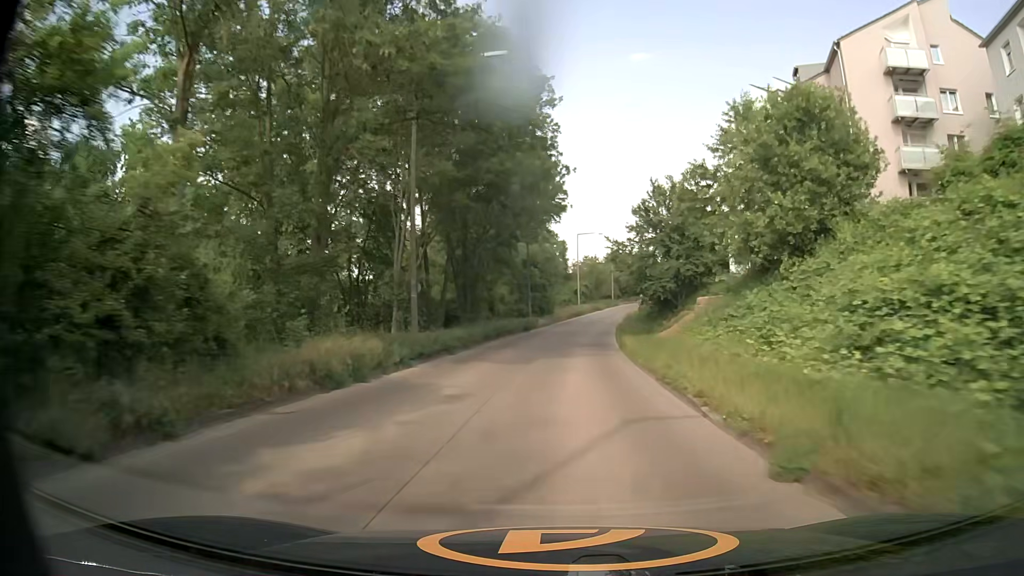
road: tertiary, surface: concrete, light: Day
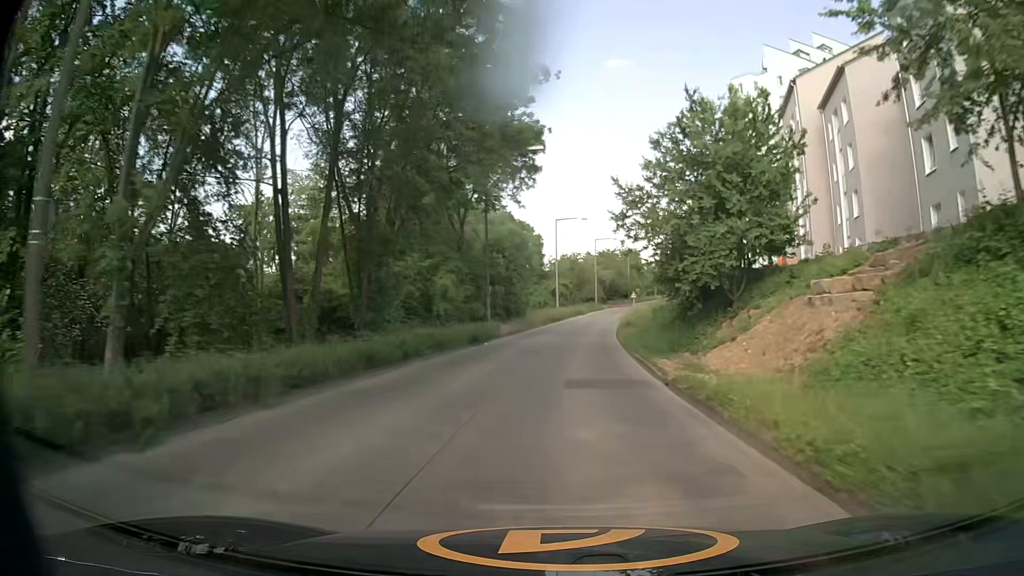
(+0.3, +19.0) m; +2°
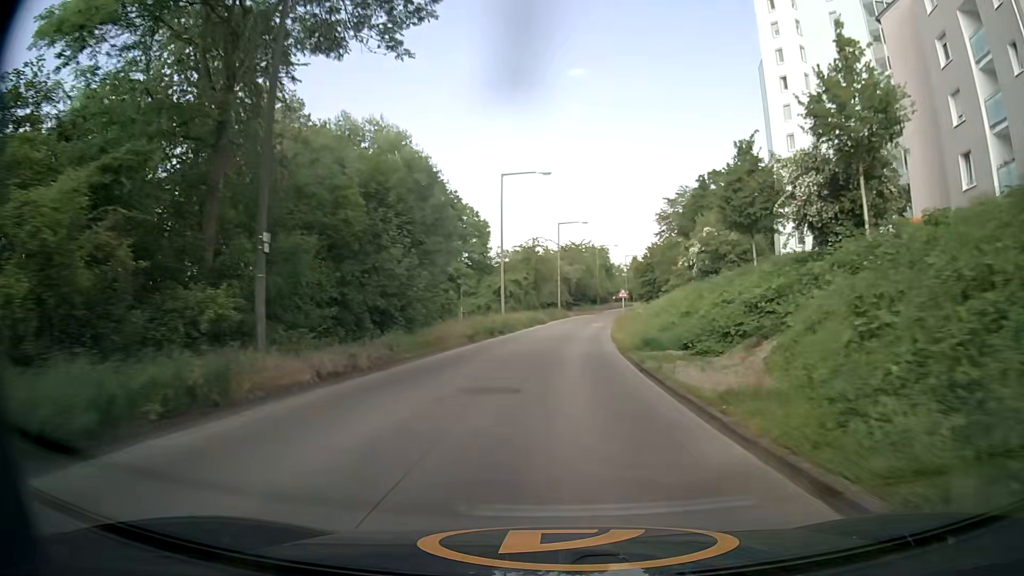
(+0.8, +28.6) m; +3°
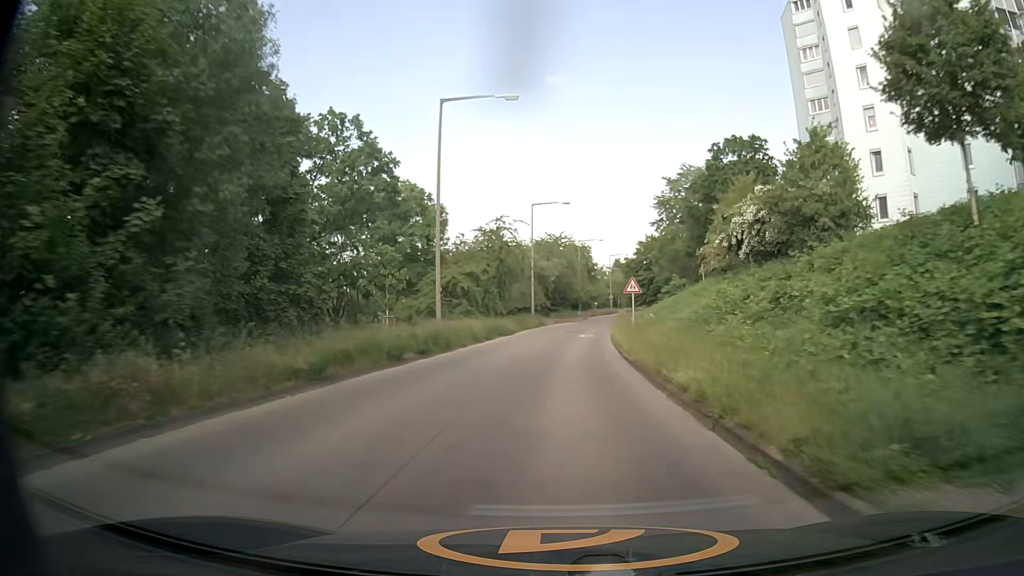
(+0.6, +18.8) m; +3°
